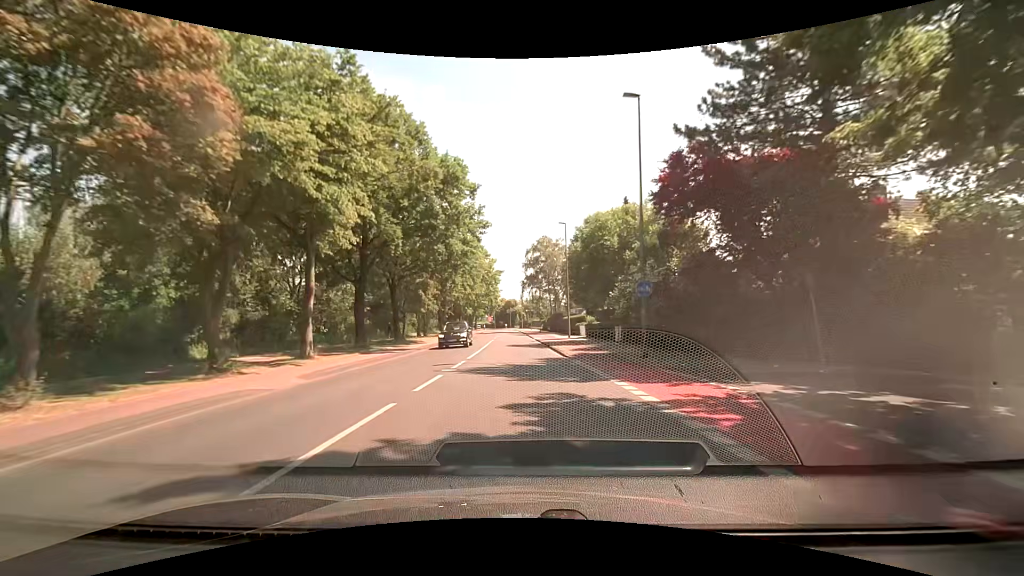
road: tertiary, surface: asphalt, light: Day
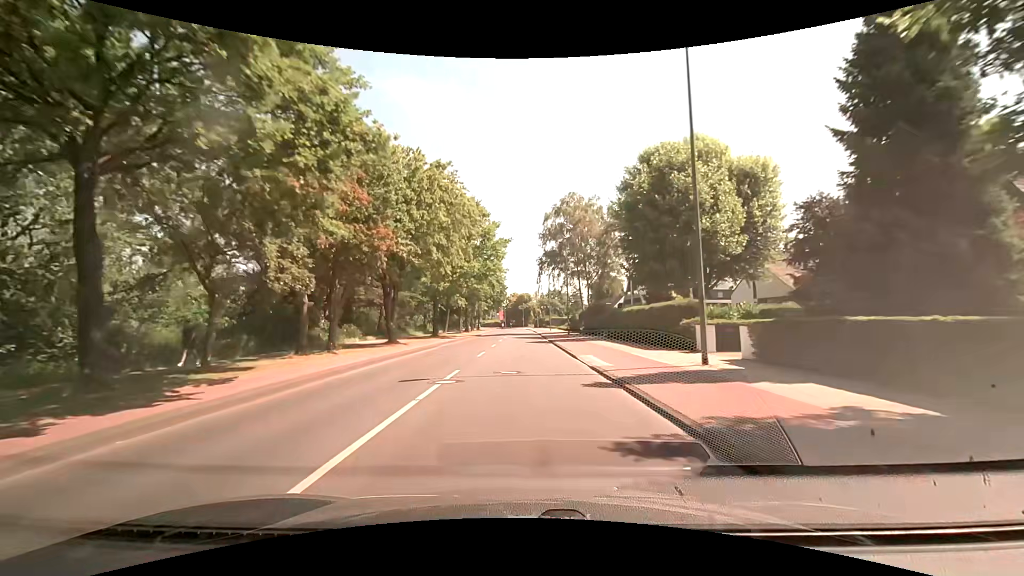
(-0.4, +30.6) m; -1°
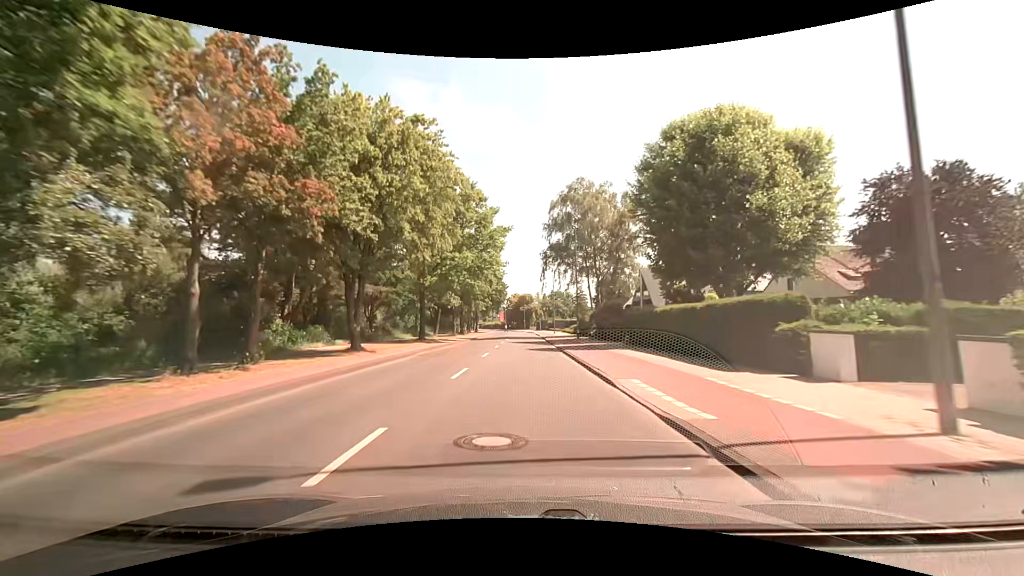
(0.0, +7.7) m; 0°
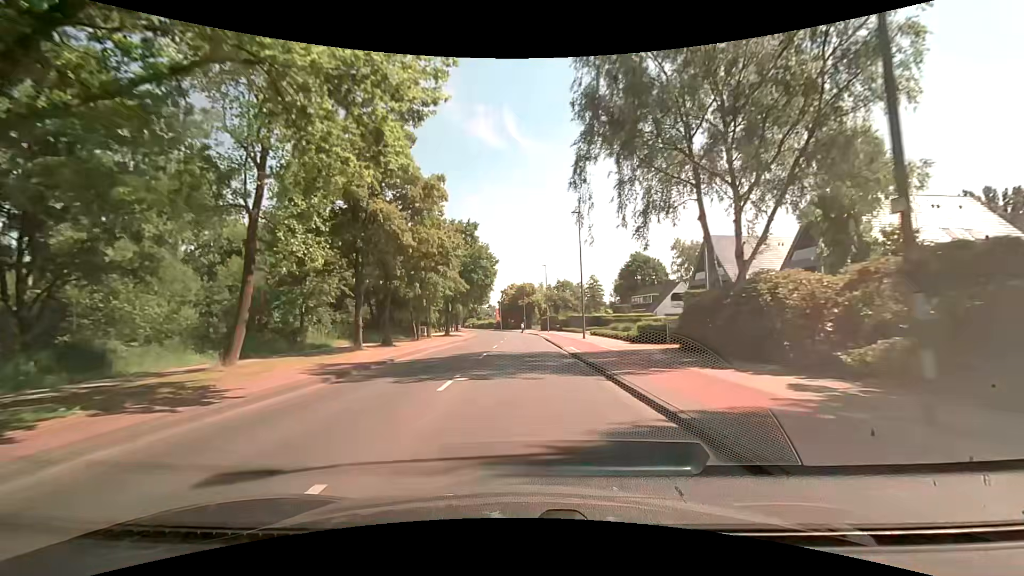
(-0.3, +38.6) m; 0°
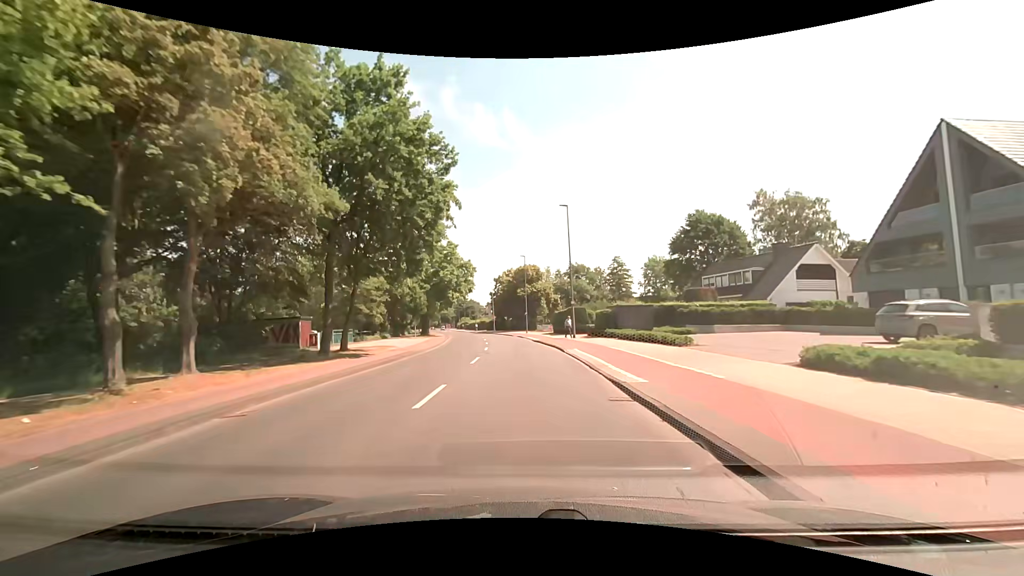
(+0.1, +38.7) m; 0°
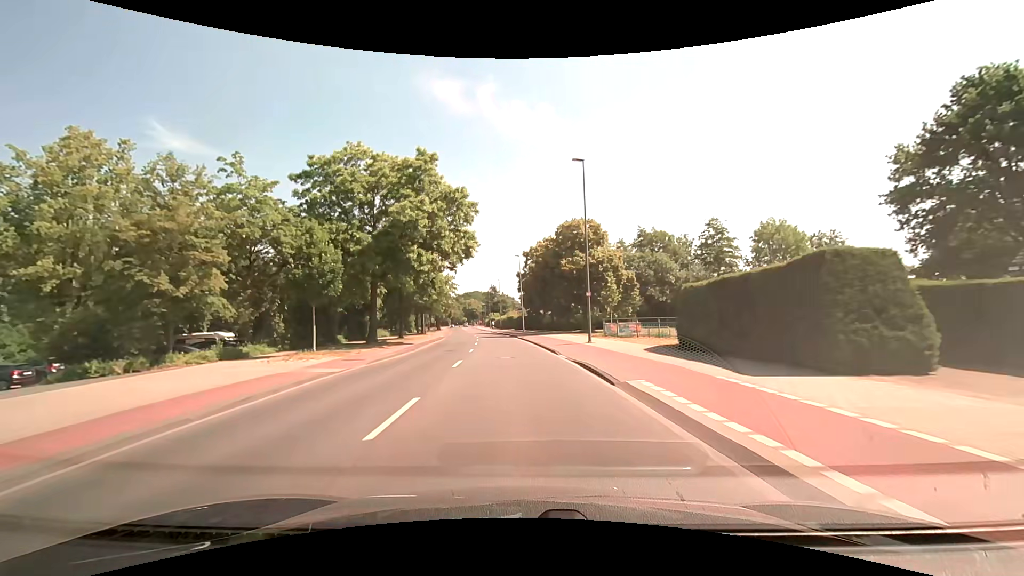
(-0.9, +38.6) m; -4°
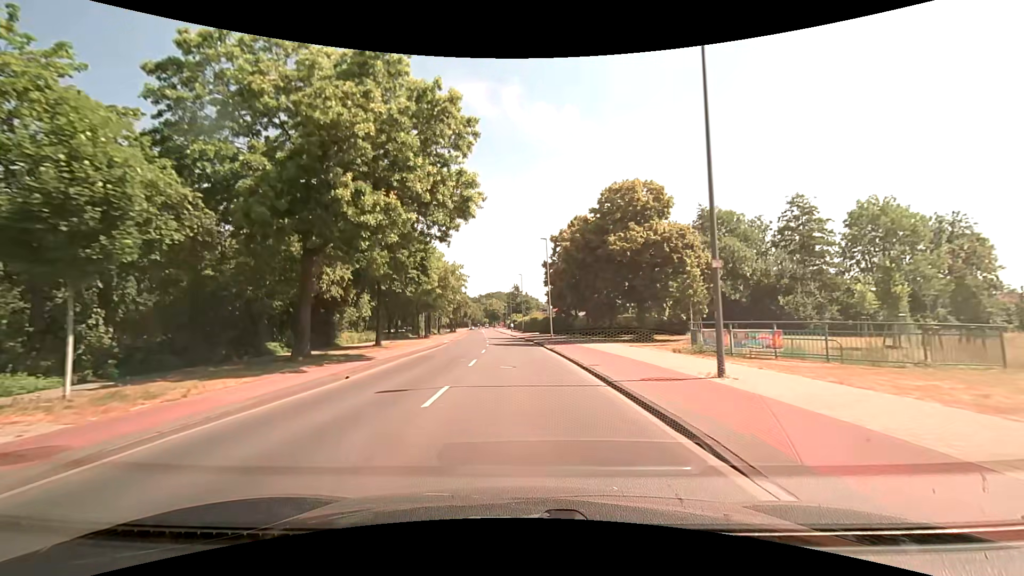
(-0.3, +15.4) m; -3°
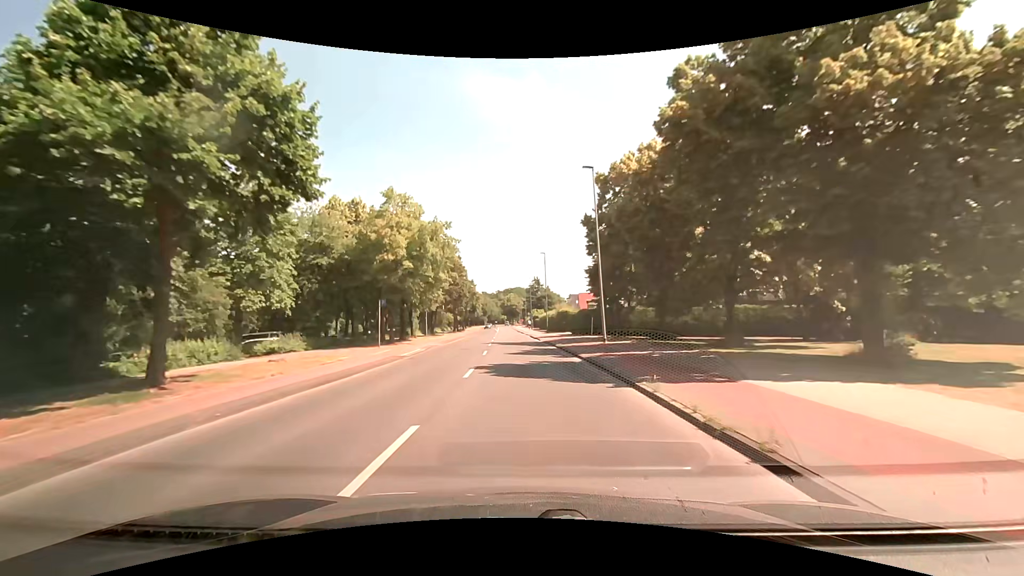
(-0.5, +23.0) m; -2°
(0, +10) (0, +20) (-1, +30) (-1, +40) (-2, +50) (-2, +60) (-3, +70) (-3, +80) (-3, +90) (-4, +100) m
